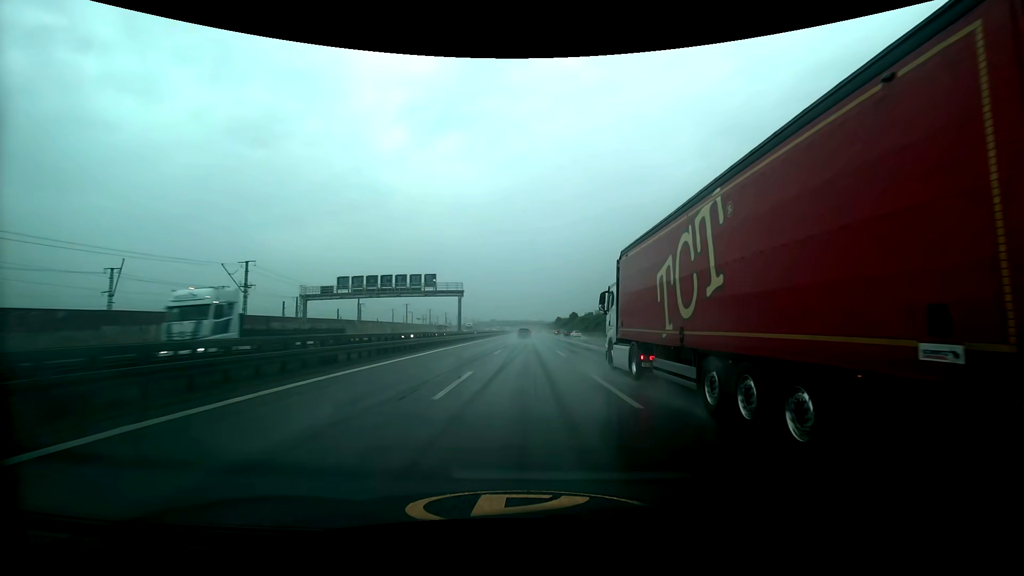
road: motorway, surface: asphalt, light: Day
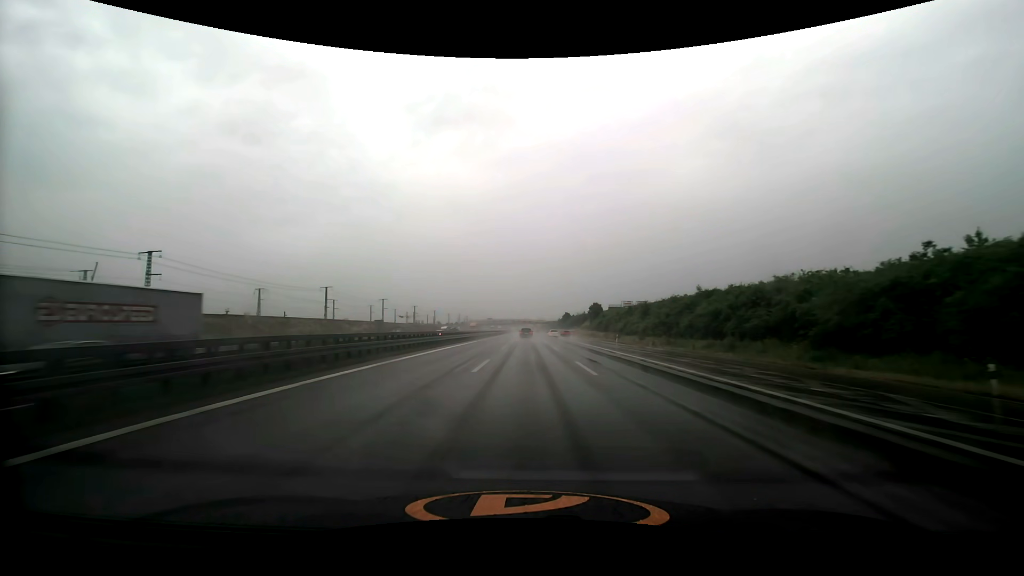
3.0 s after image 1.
(+0.1, +84.3) m; 0°
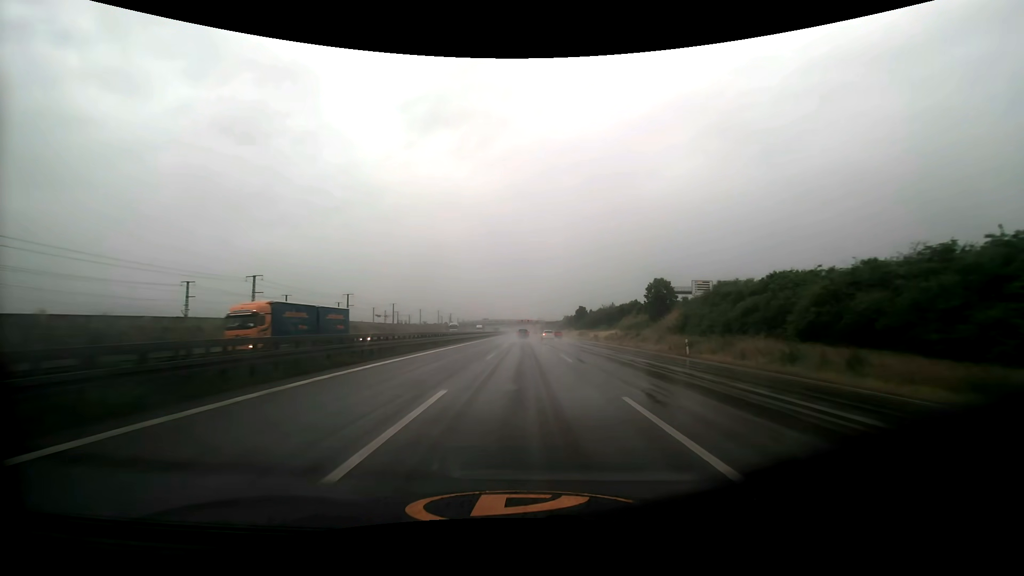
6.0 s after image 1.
(+0.2, +83.5) m; 0°
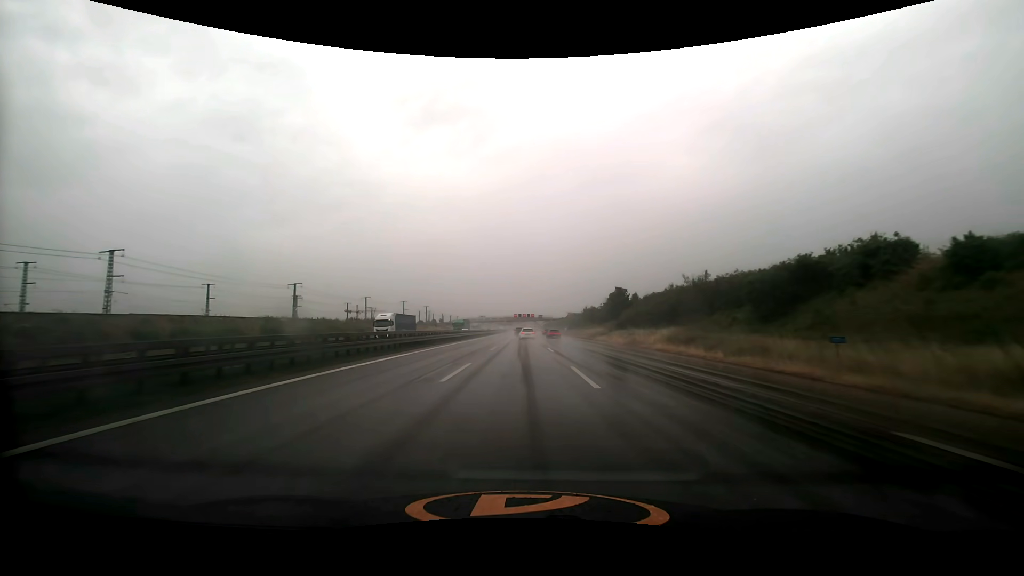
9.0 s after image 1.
(+0.1, +82.7) m; 0°
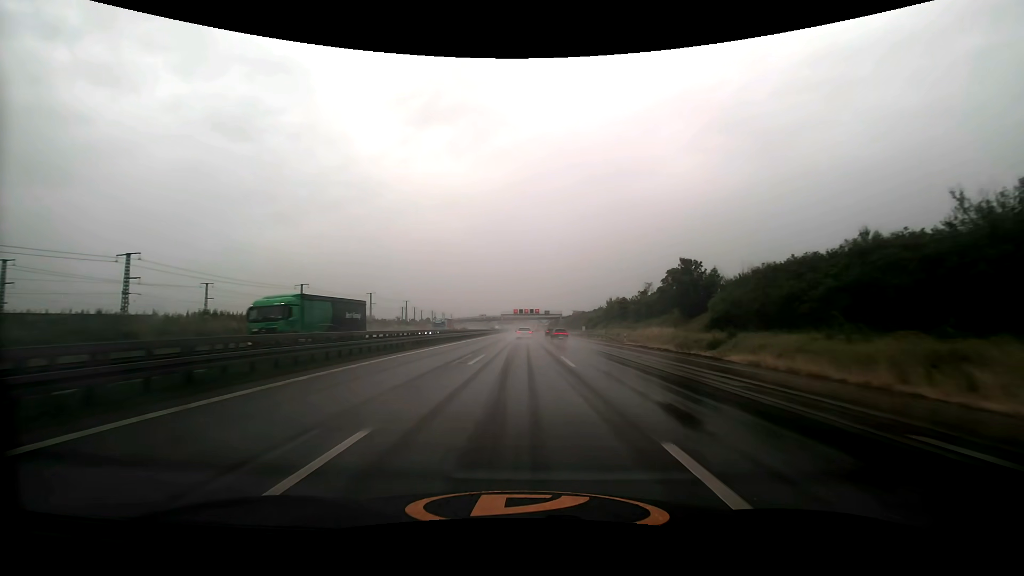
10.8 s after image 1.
(-0.2, +48.0) m; 0°
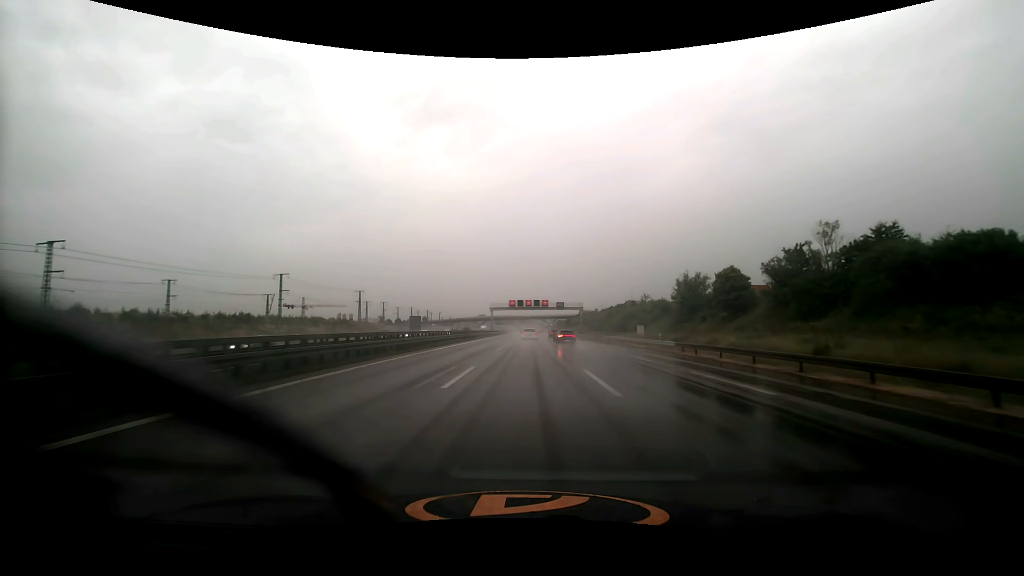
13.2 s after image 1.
(-0.1, +61.4) m; 0°
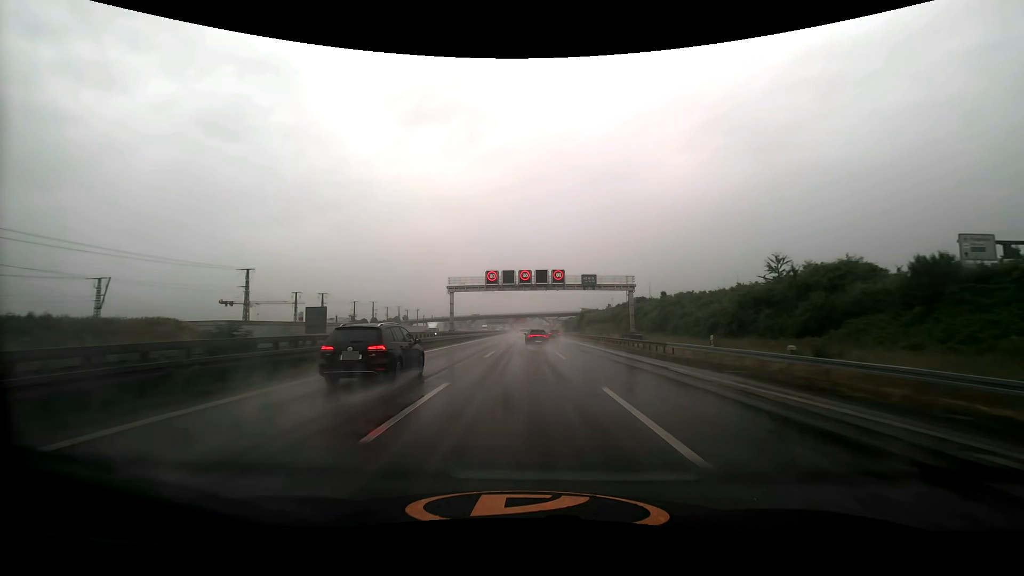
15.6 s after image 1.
(+0.4, +59.4) m; 0°
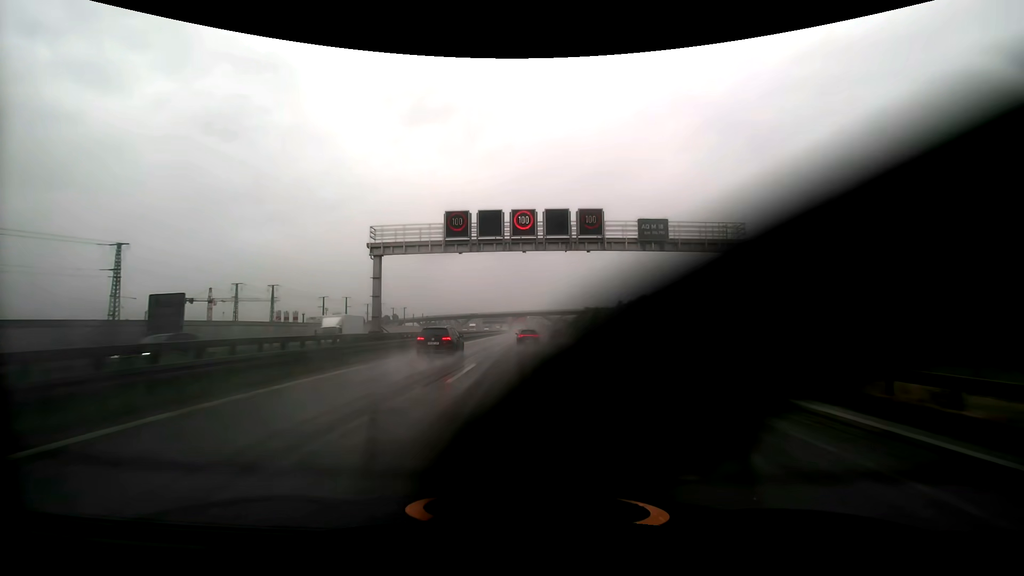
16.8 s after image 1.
(0.0, +29.4) m; 0°
(0, +10) (0, +20) (0, +30) (0, +40) (0, +50) (0, +60) (0, +70) (0, +80) (0, +90) (0, +100) m
